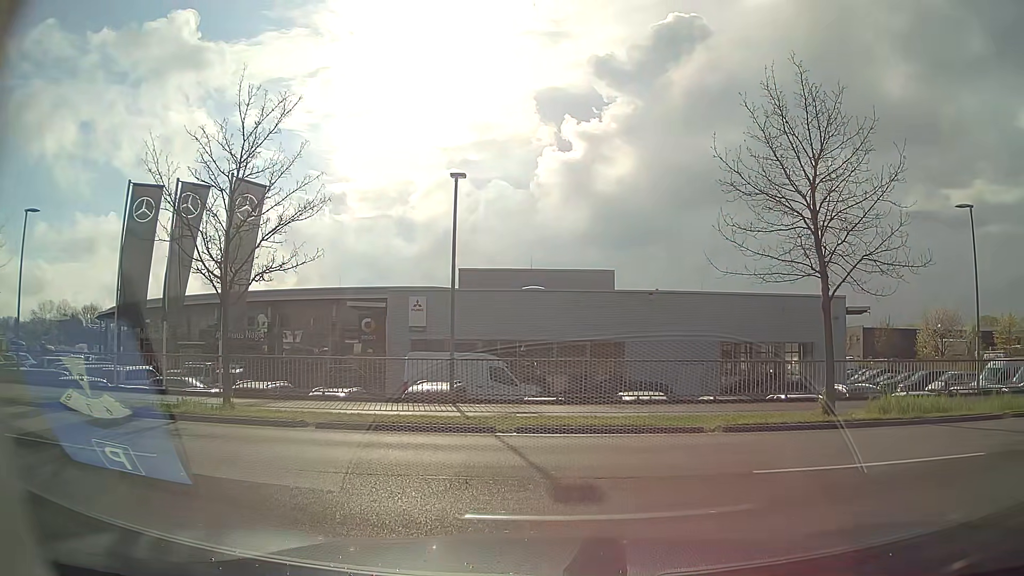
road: residential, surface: asphalt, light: Day
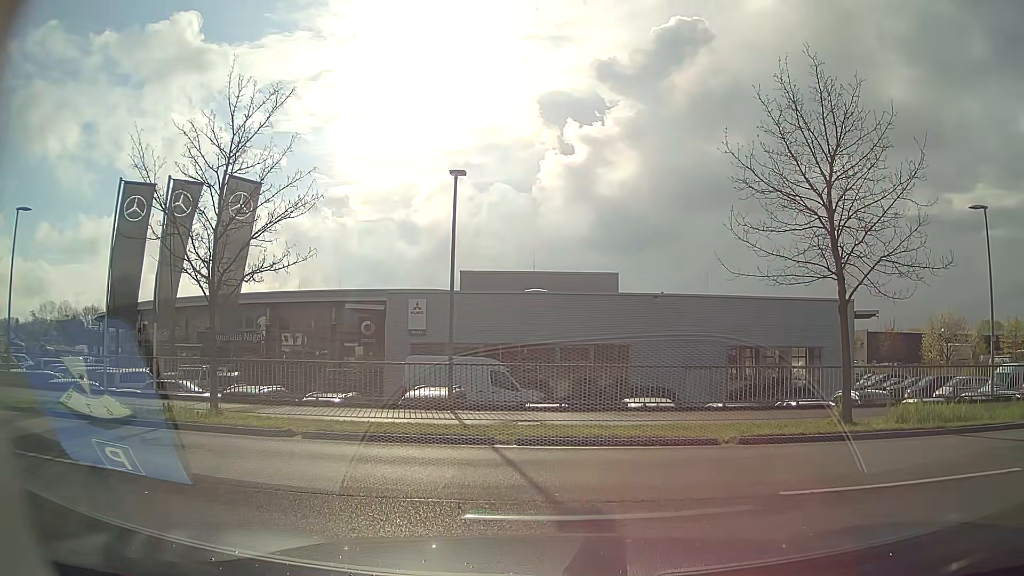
(0.0, +0.7) m; 0°
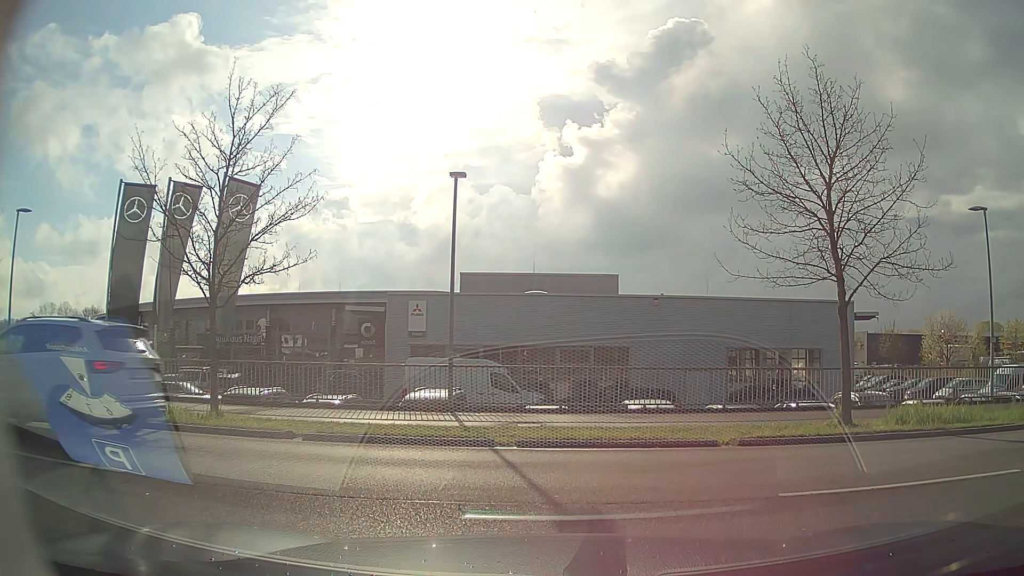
(0.0, +0.1) m; 0°
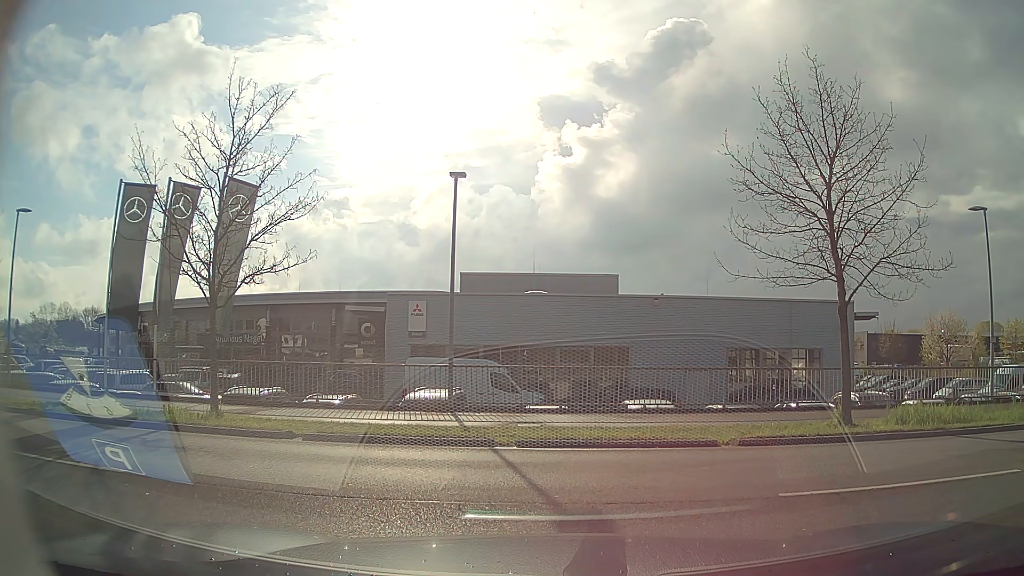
(0.0, 0.0) m; 0°
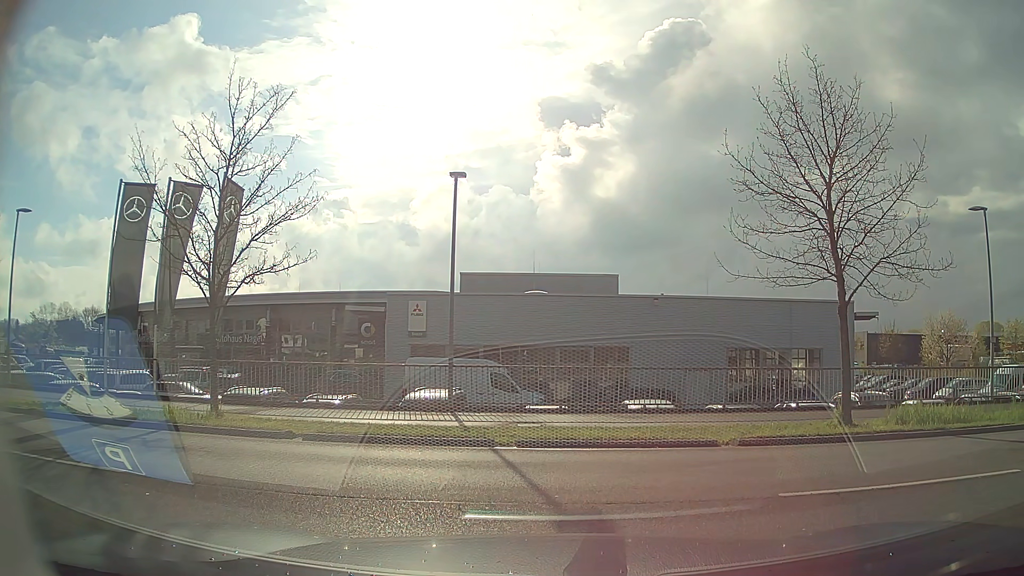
(0.0, 0.0) m; 0°
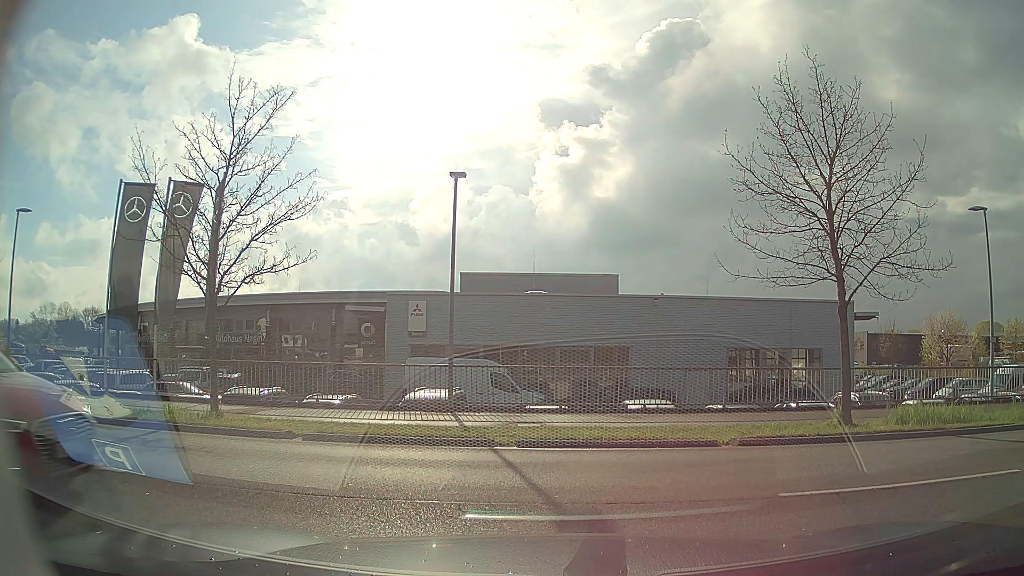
(0.0, 0.0) m; 0°
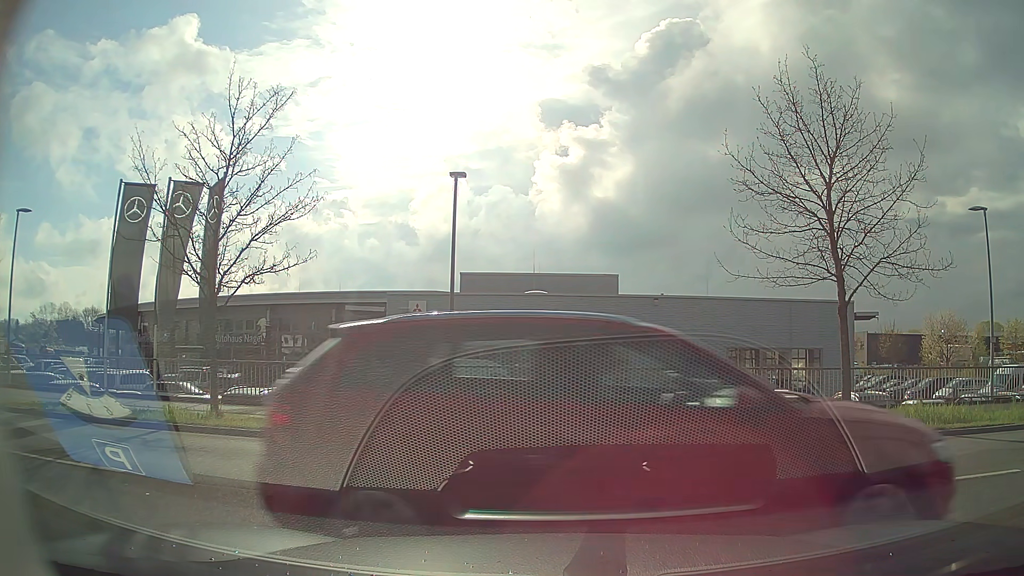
(0.0, 0.0) m; 0°
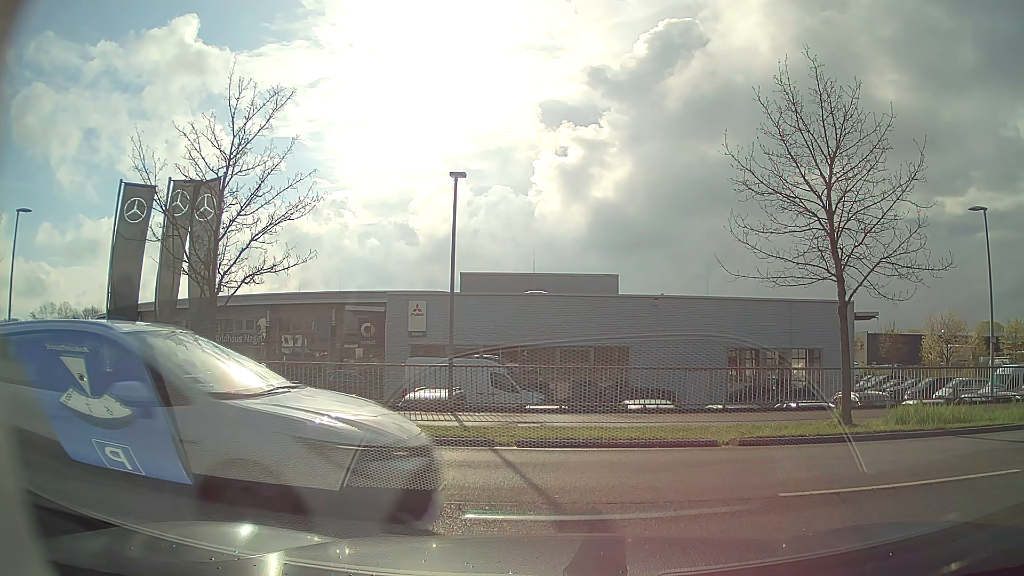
(0.0, 0.0) m; 0°
